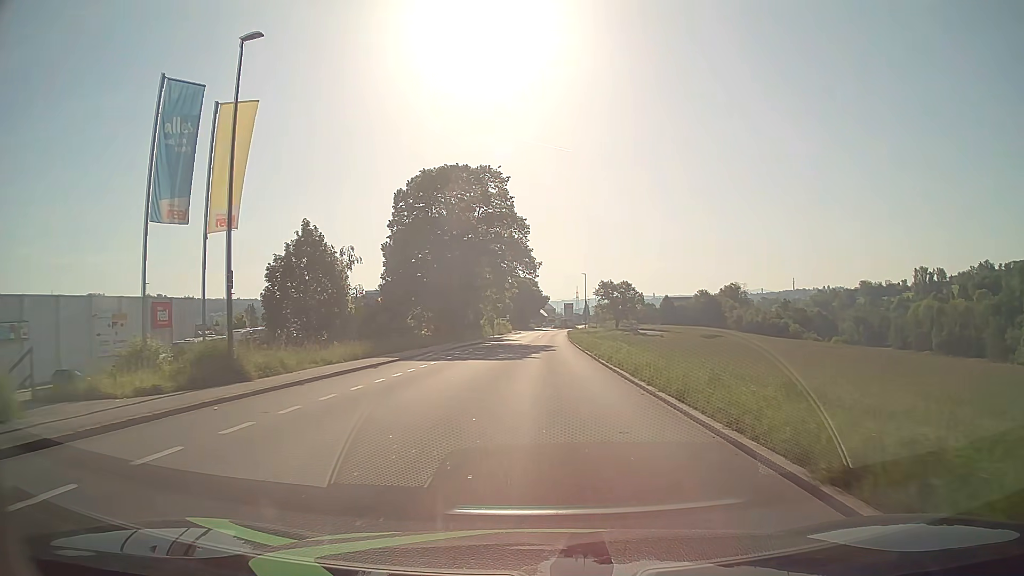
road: tertiary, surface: asphalt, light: Day
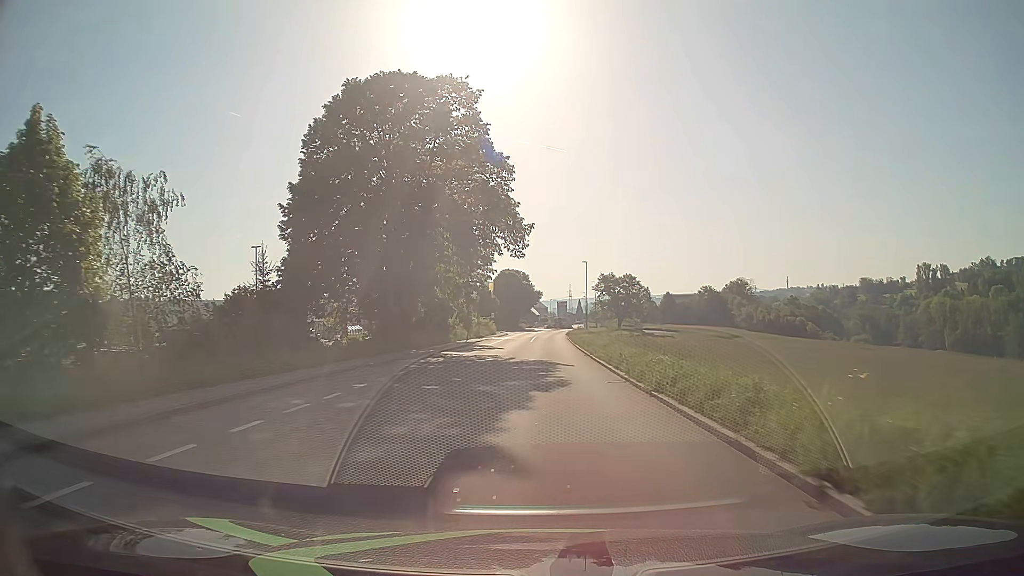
(+0.2, +21.9) m; +1°
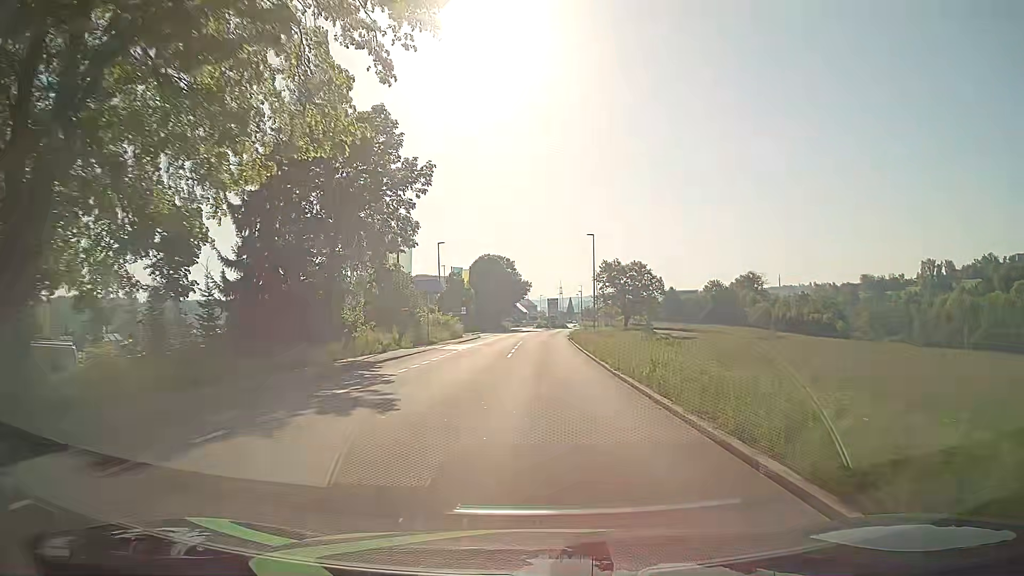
(+0.2, +28.9) m; +1°
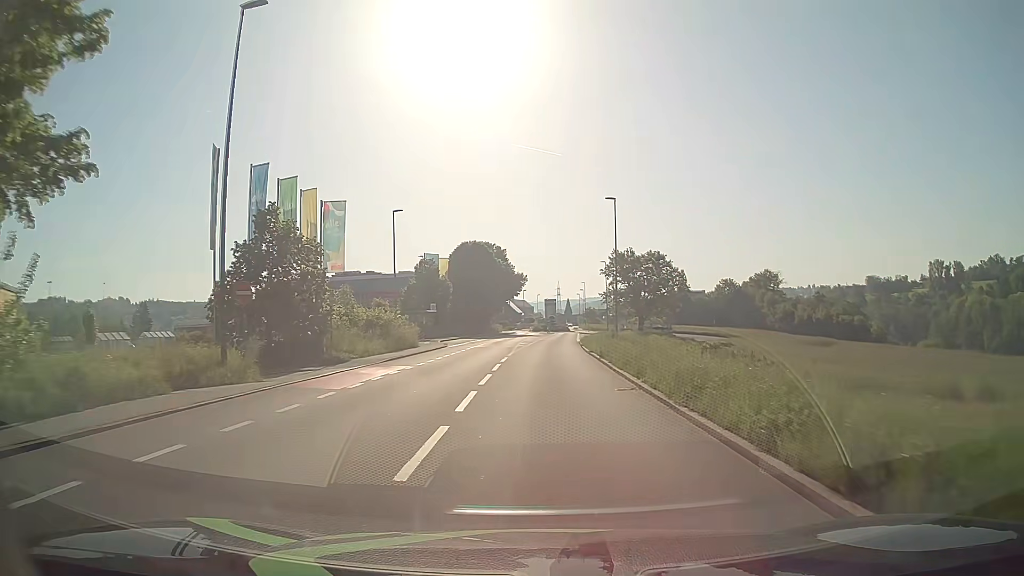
(+0.1, +21.5) m; 0°
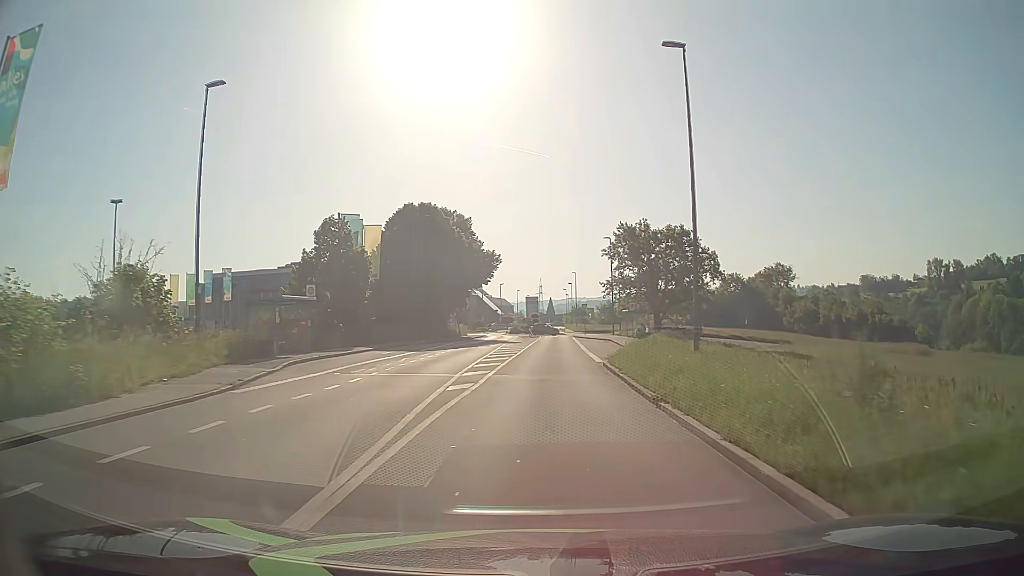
(+0.4, +28.2) m; +2°
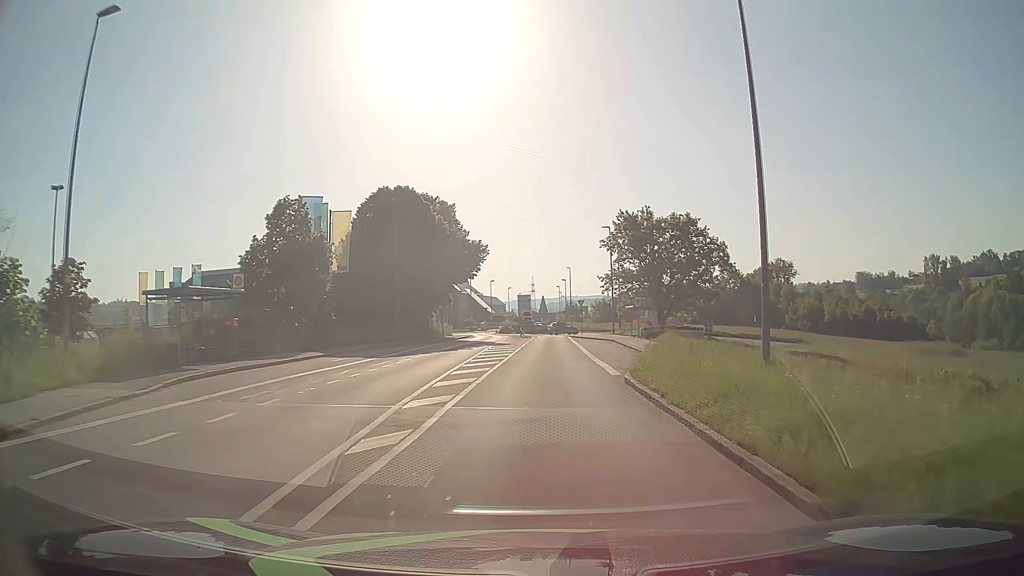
(+0.1, +7.0) m; +1°
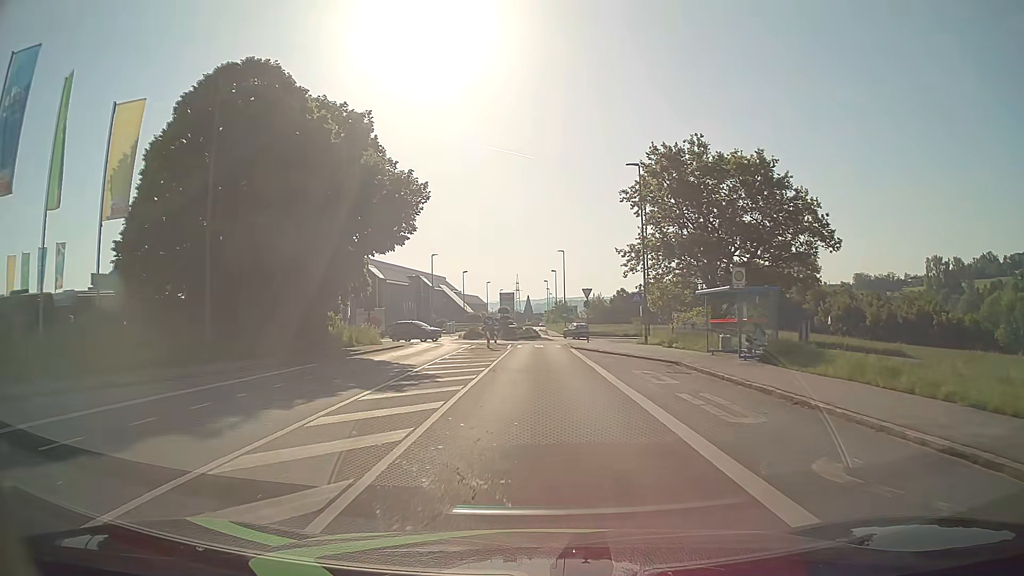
(+0.3, +26.7) m; +1°
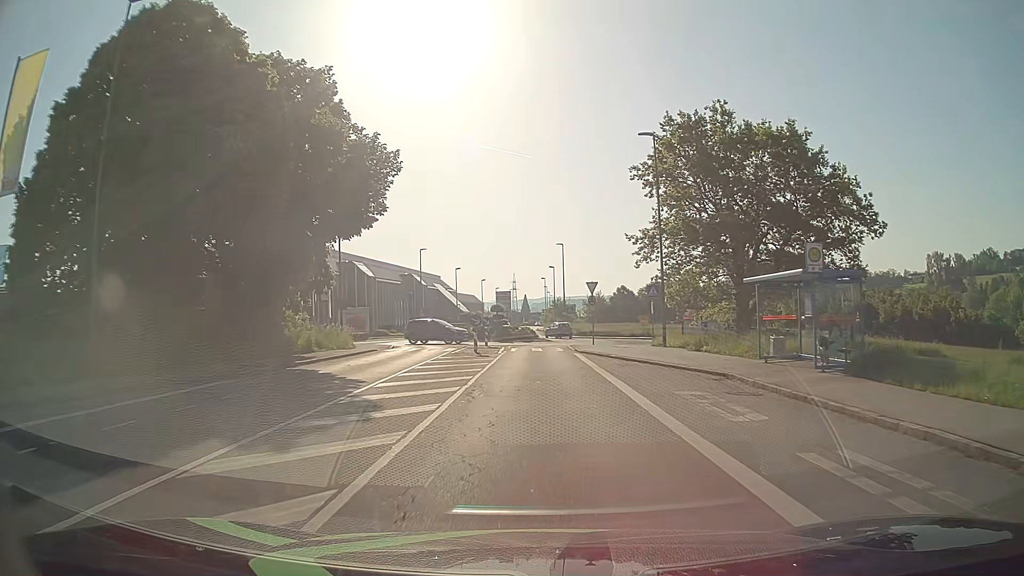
(0.0, +6.2) m; 0°
